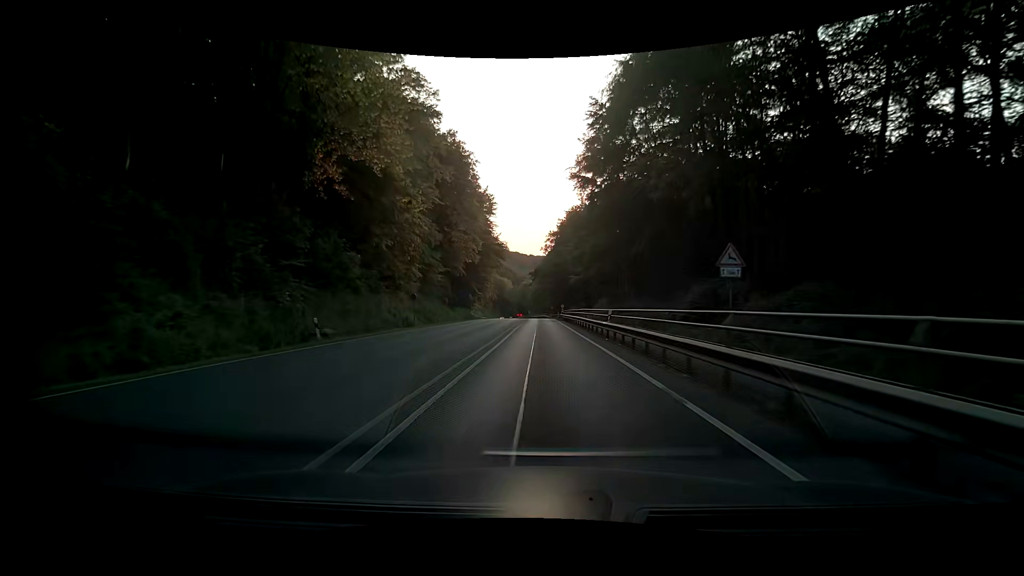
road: primary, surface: asphalt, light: Day
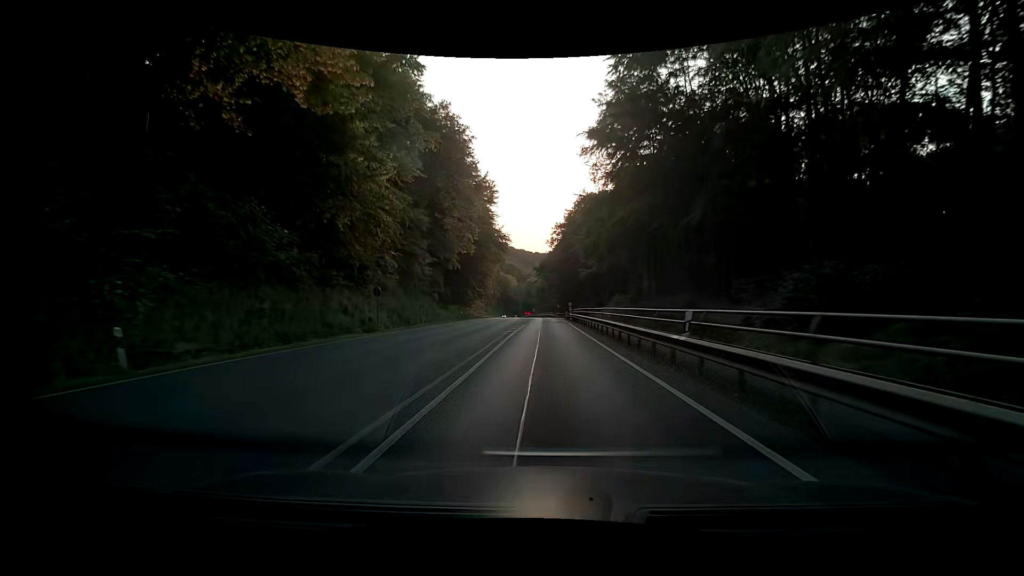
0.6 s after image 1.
(-0.1, +10.4) m; -1°
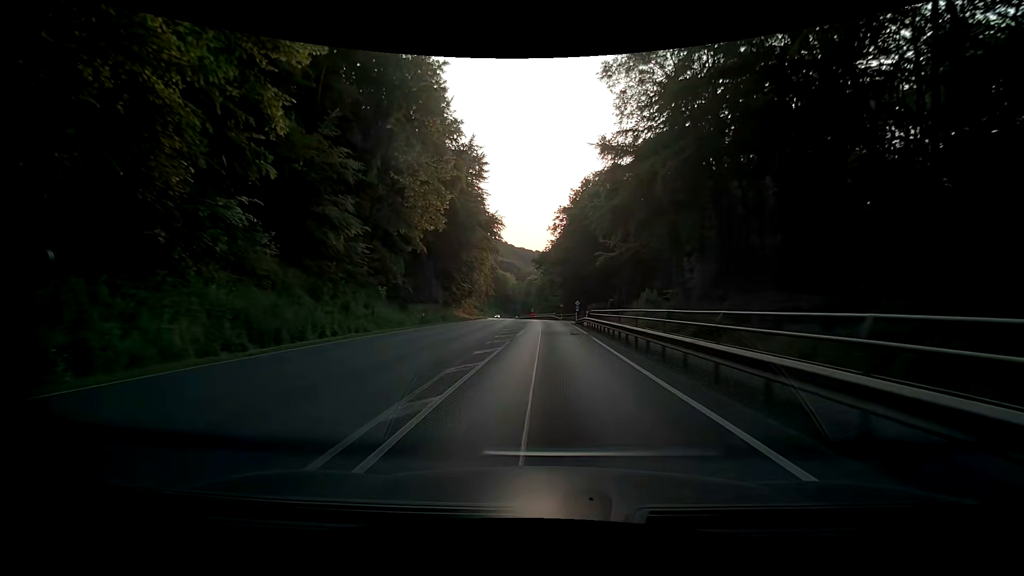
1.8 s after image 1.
(+0.1, +20.9) m; +1°
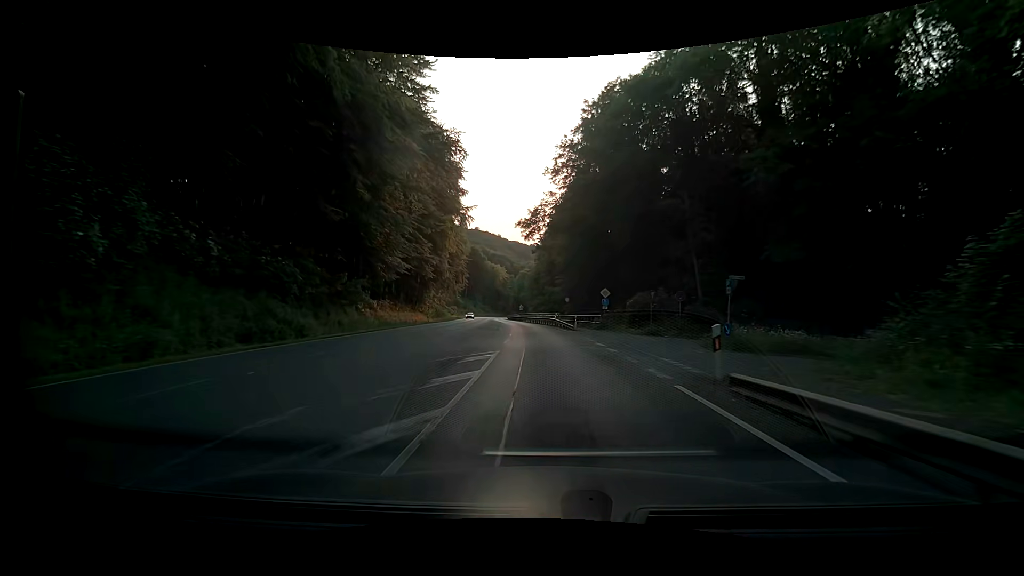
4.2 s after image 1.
(-0.2, +41.3) m; 0°
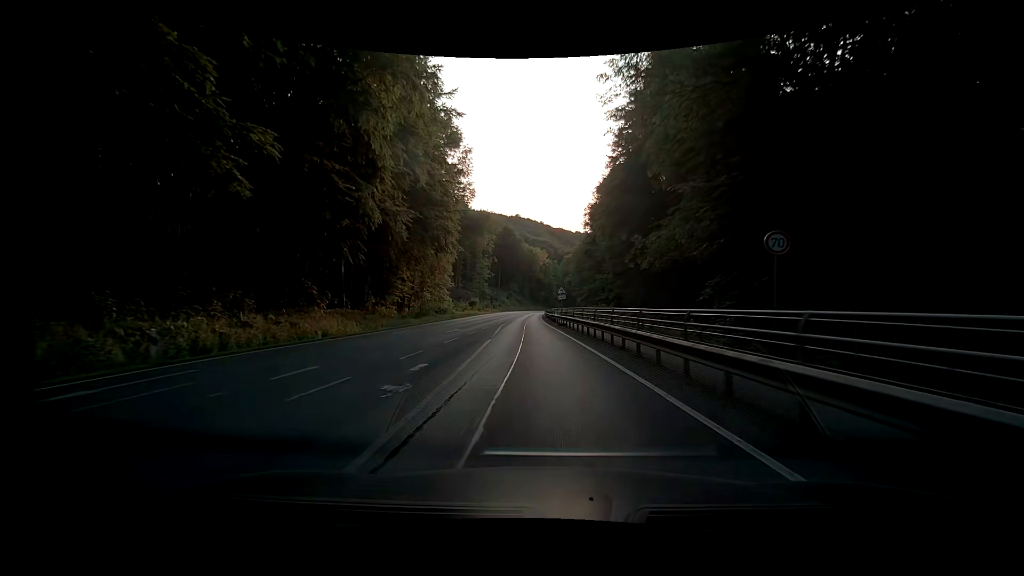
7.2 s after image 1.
(-1.4, +48.8) m; -6°
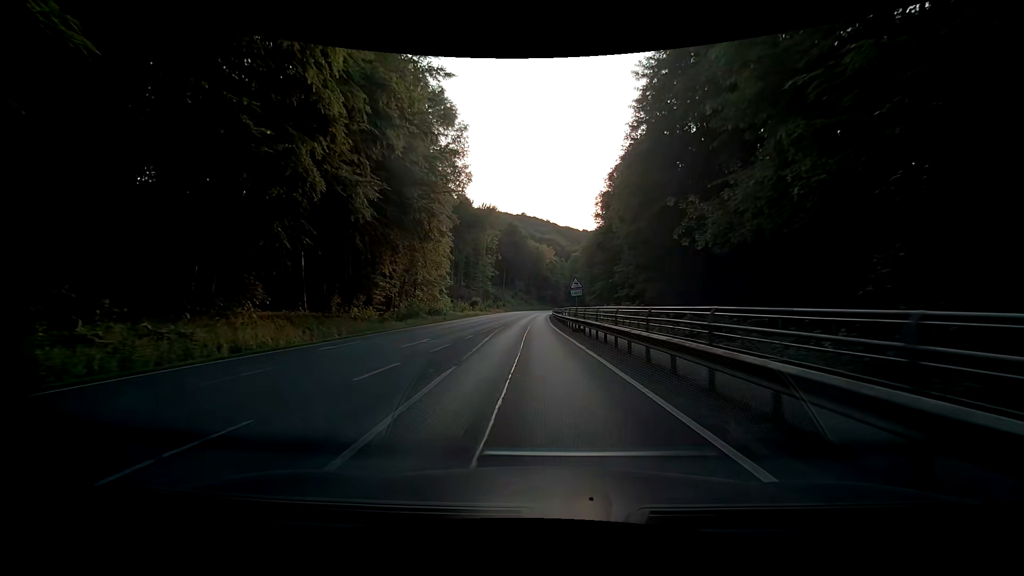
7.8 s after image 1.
(0.0, +9.8) m; 0°
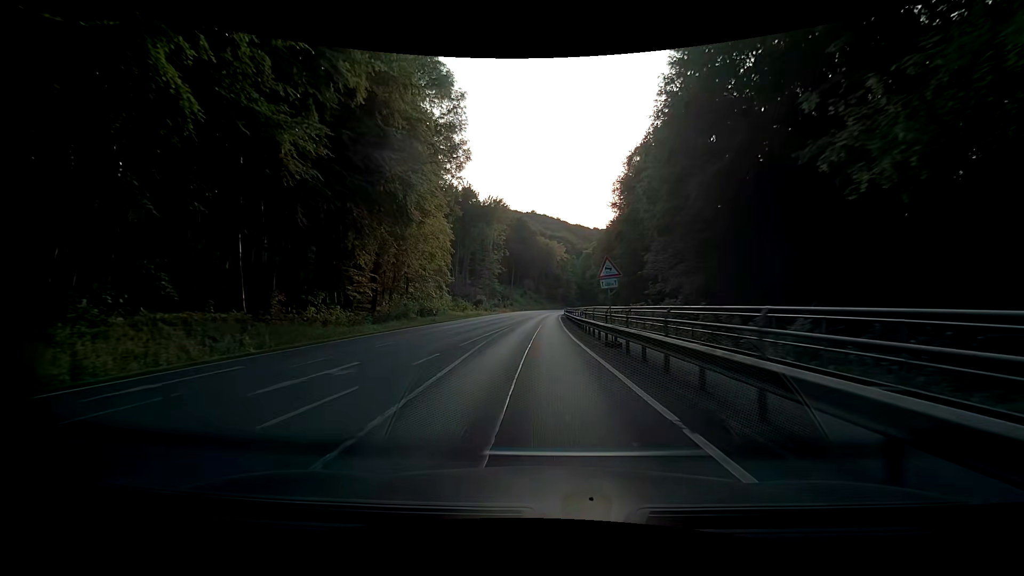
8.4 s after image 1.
(-0.1, +10.0) m; -1°
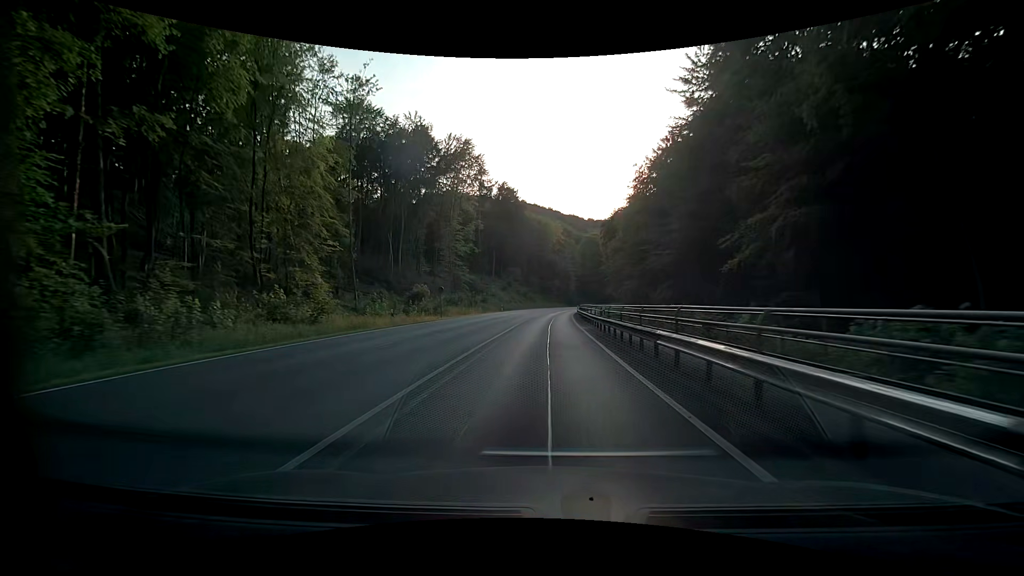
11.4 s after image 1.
(-0.3, +51.7) m; 0°
(0, +10) (0, +20) (0, +30) (+1, +40) (+1, +50) (+2, +60) (+2, +70) (+3, +80) (+4, +90) (+5, +100) m
